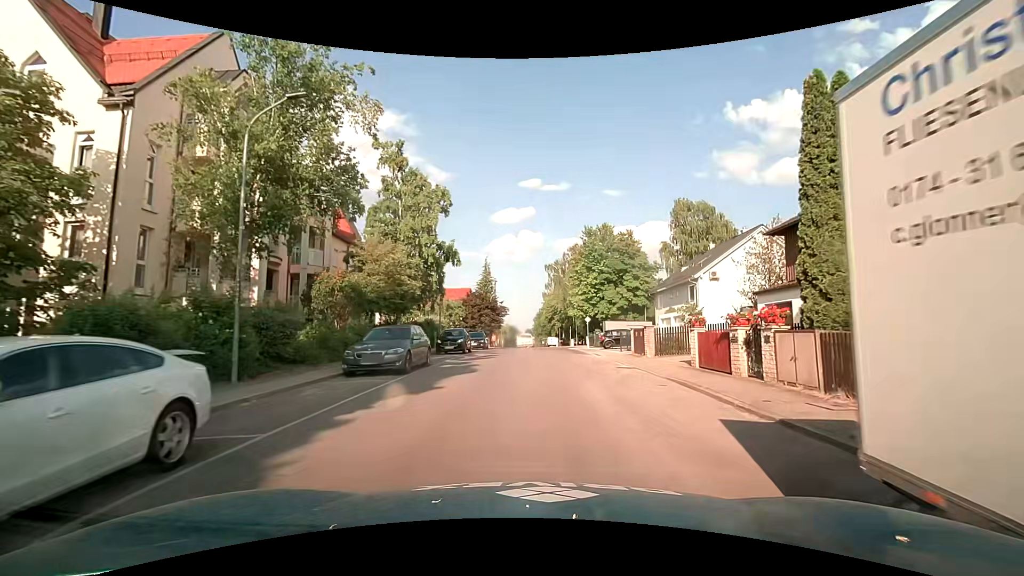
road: tertiary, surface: asphalt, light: Day
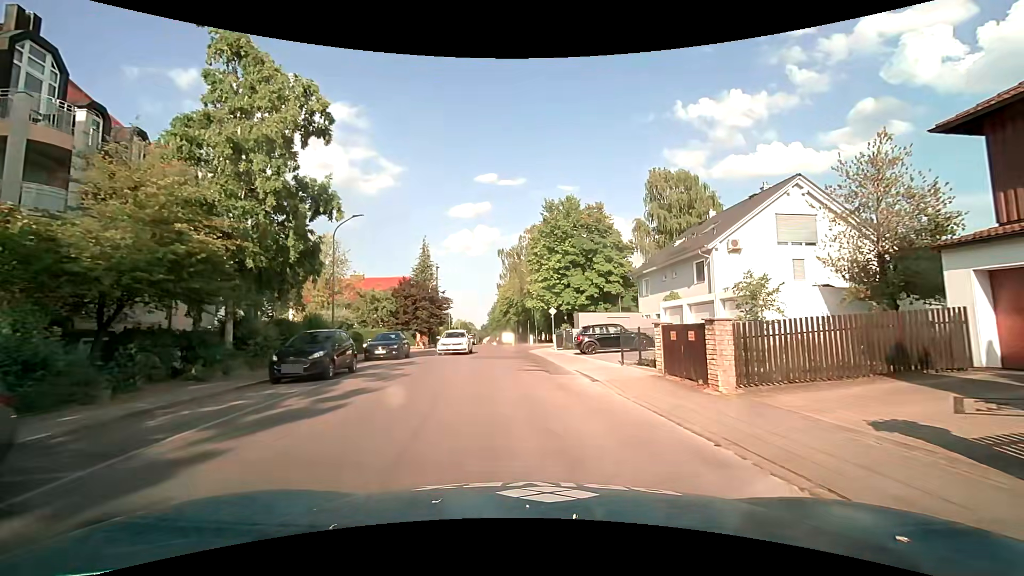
(+0.7, +13.5) m; +5°
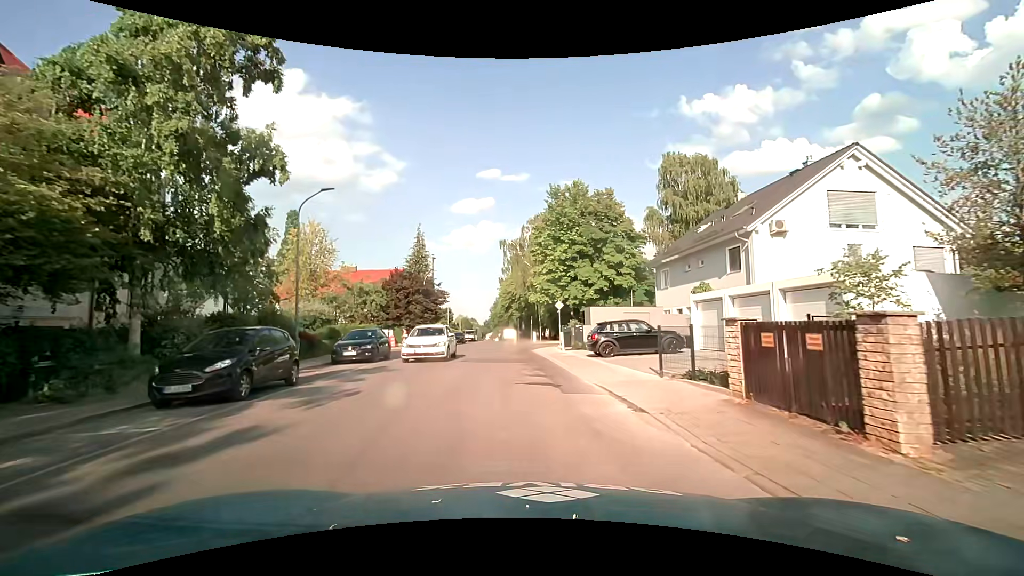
(0.0, +4.6) m; -1°
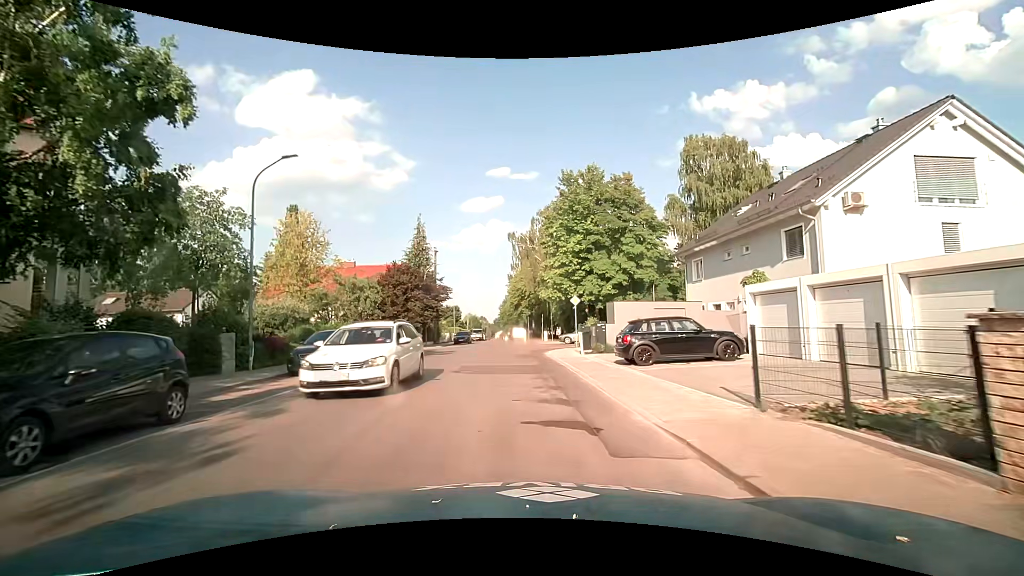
(0.0, +4.6) m; -1°
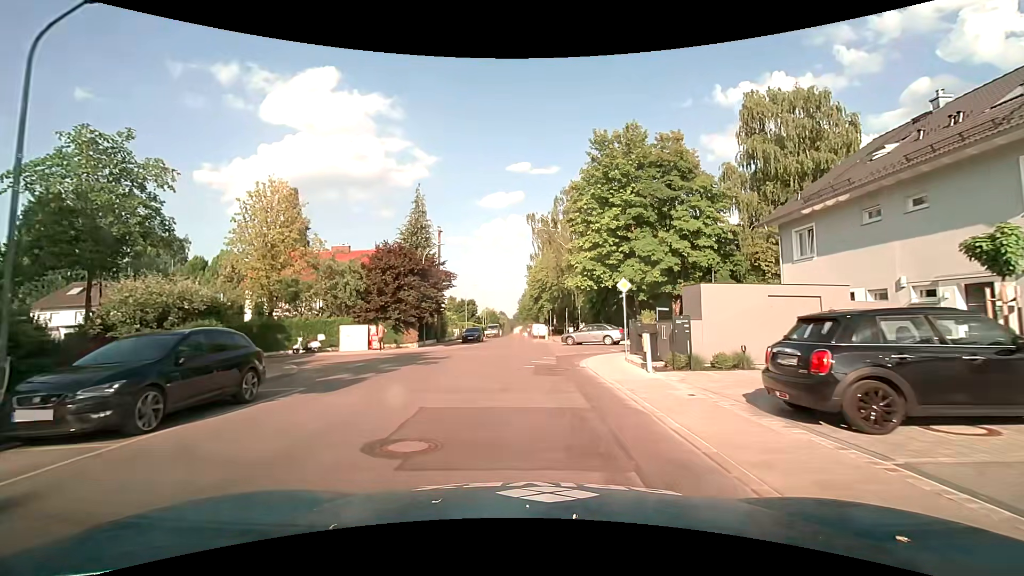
(-0.2, +9.3) m; -2°
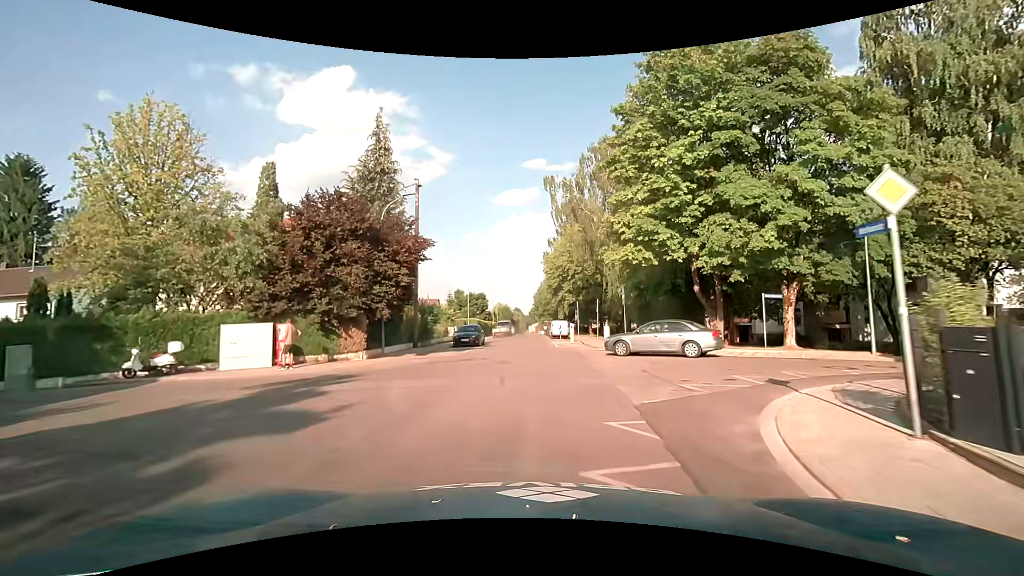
(-0.1, +14.1) m; -1°
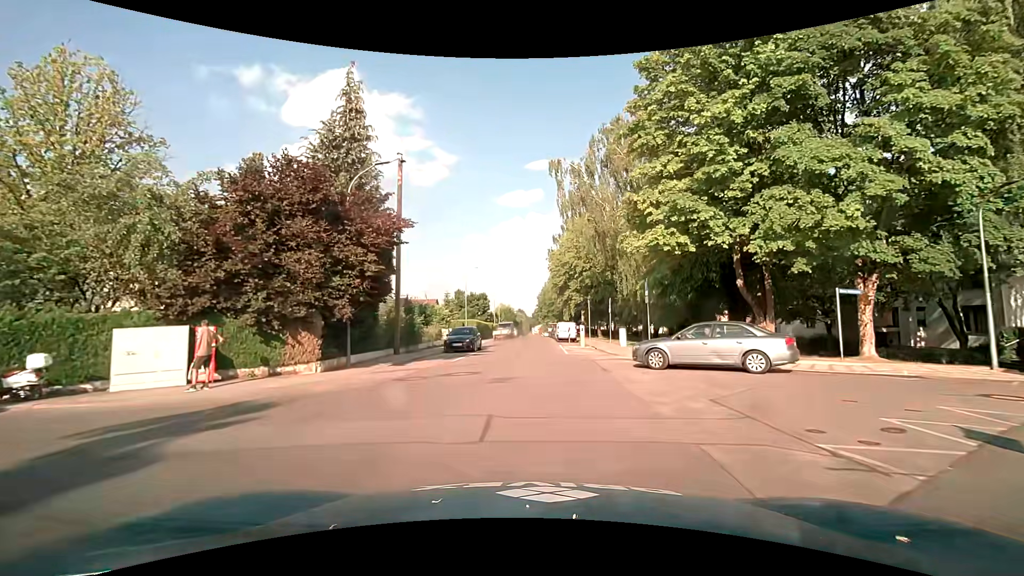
(0.0, +5.0) m; 0°
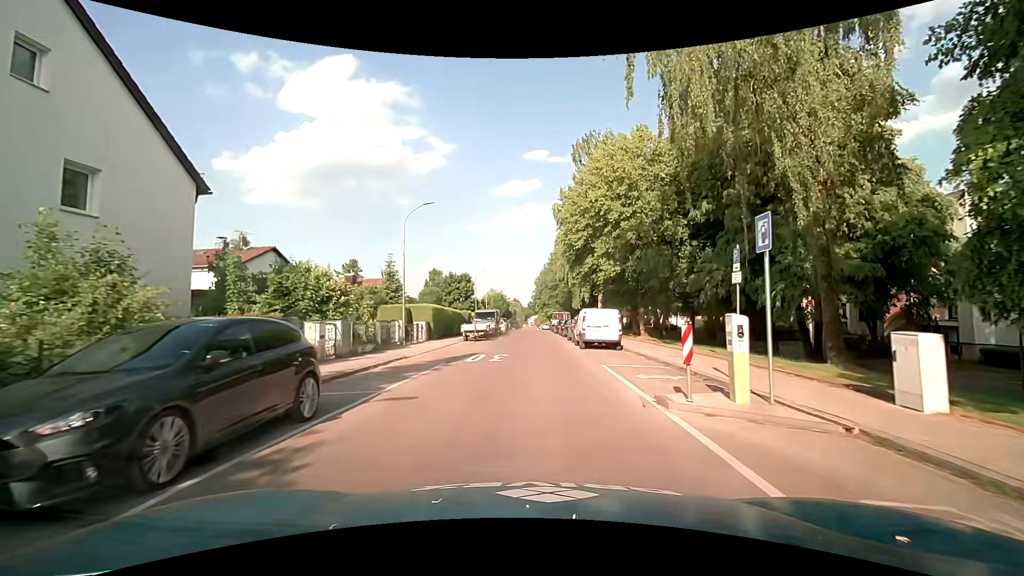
(-0.2, +24.2) m; +1°
